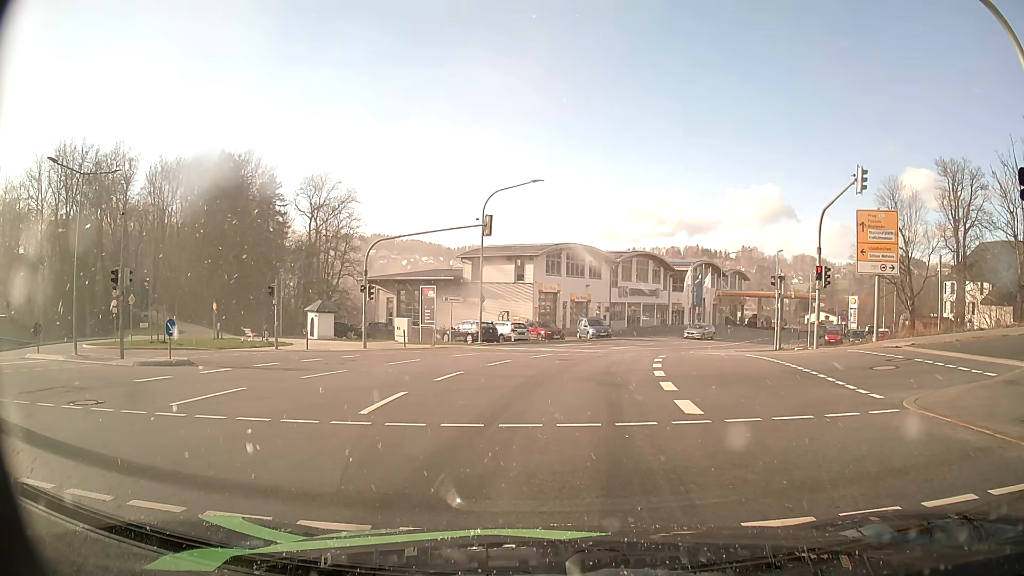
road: secondary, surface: asphalt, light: Day
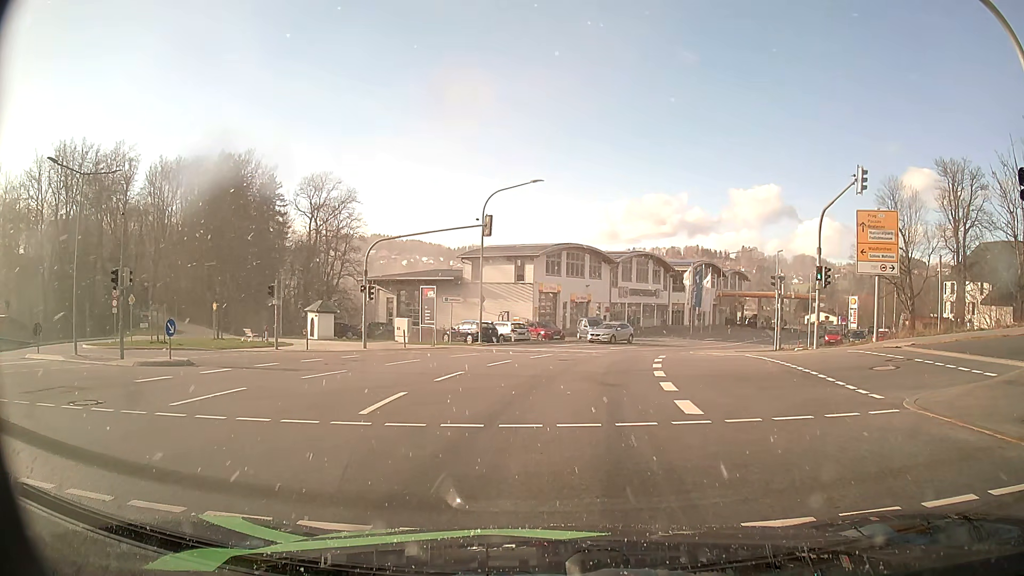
(0.0, 0.0) m; 0°
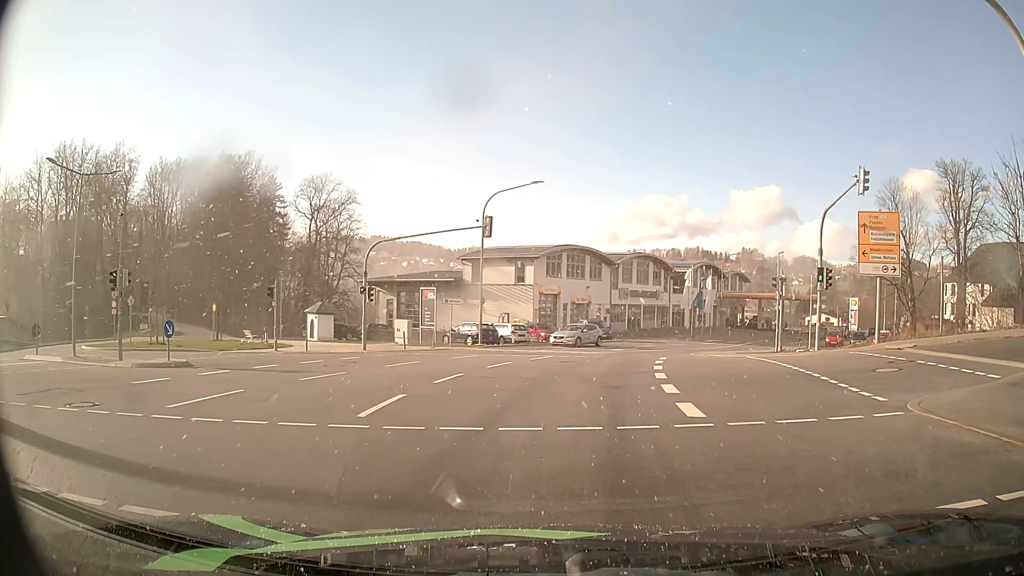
(0.0, +0.1) m; 0°
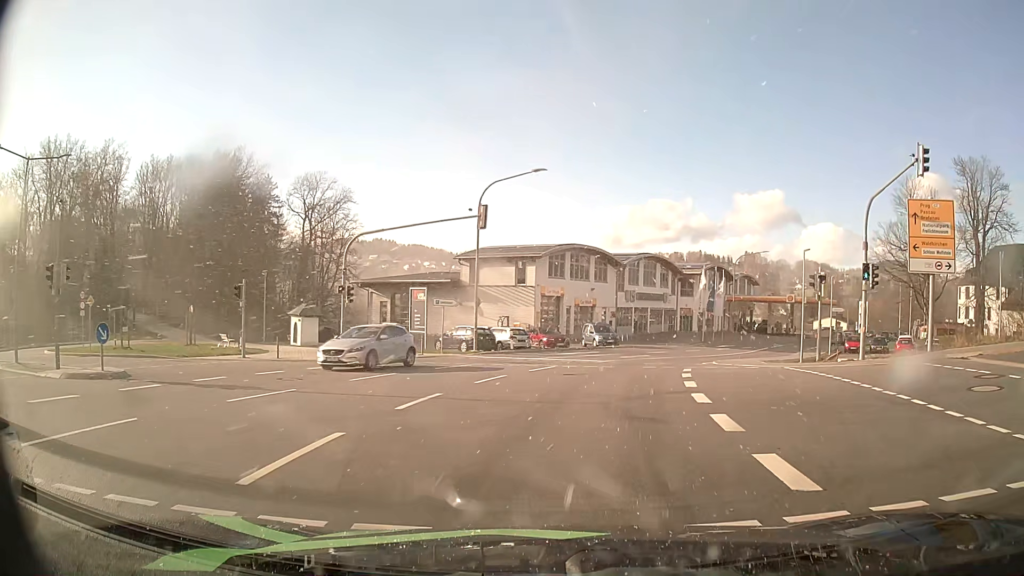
(-0.1, +4.1) m; -1°
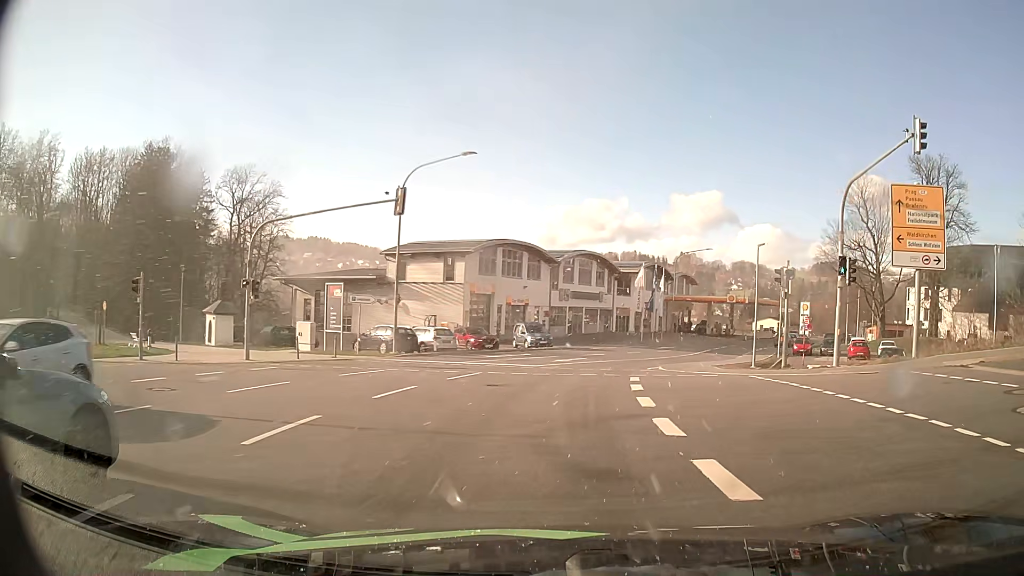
(+0.1, +3.3) m; +5°
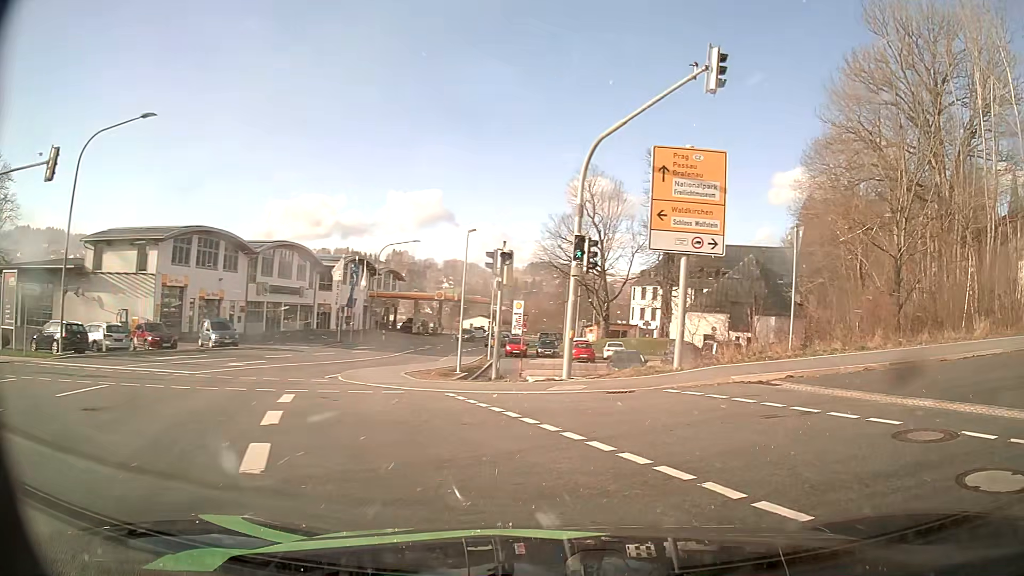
(+1.0, +5.0) m; +26°
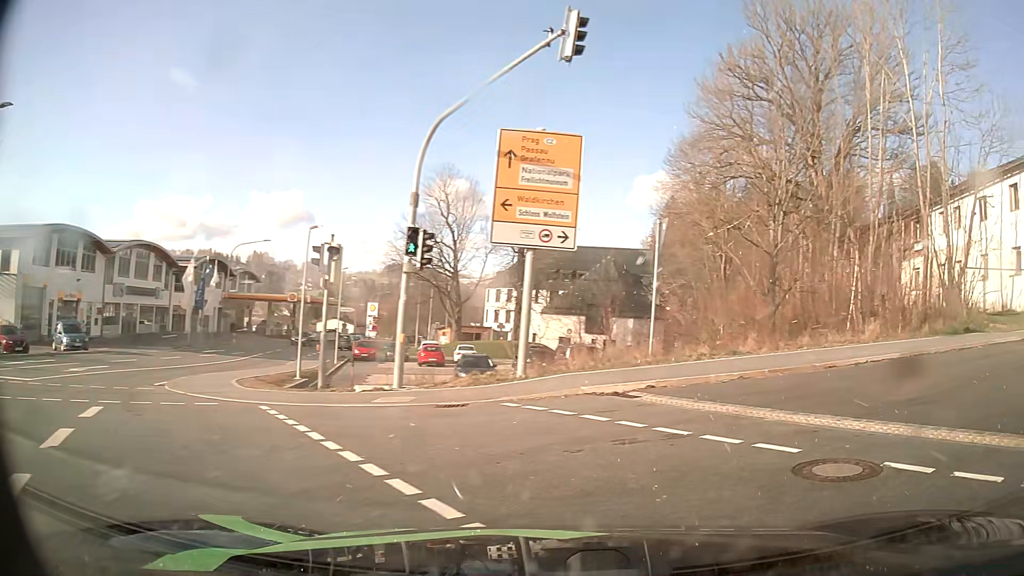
(+0.1, +1.7) m; +10°
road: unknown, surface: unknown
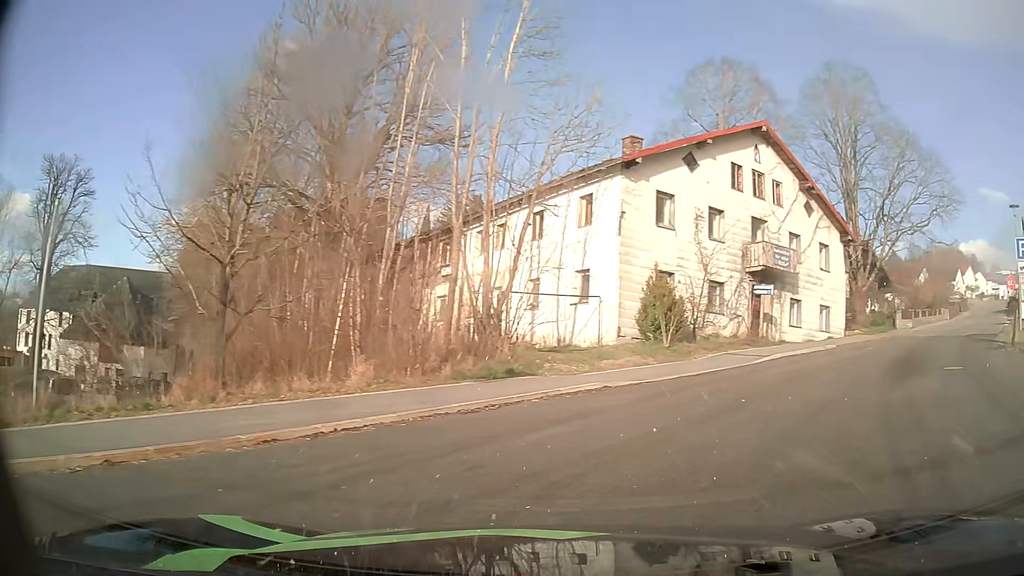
(+1.9, +5.1) m; +42°
(+3, +9) (+9, +17) (+16, +25) (+22, +33) (+29, +40) (+35, +48) (+42, +55) (+48, +63) (+54, +71) (+61, +78) m
